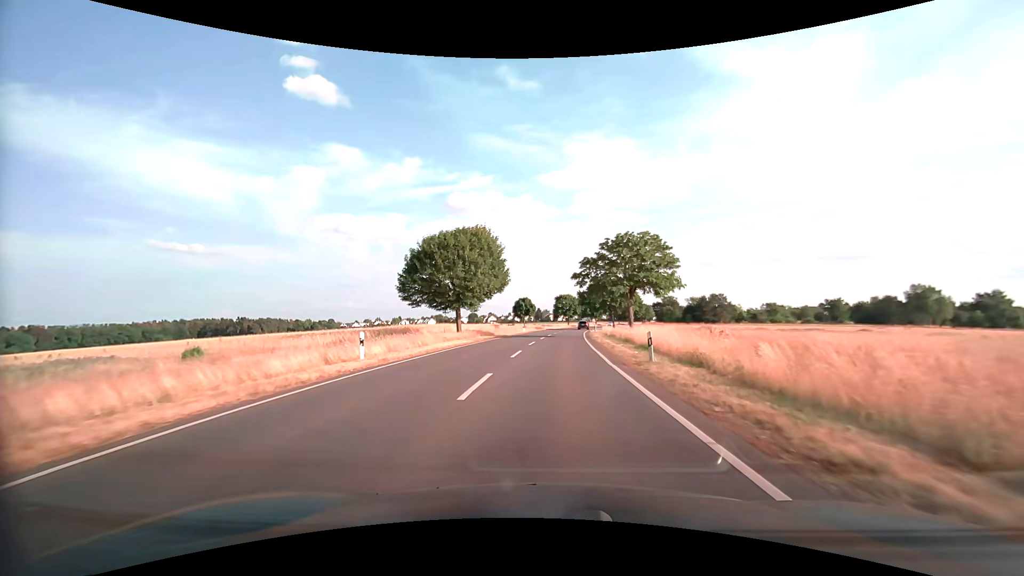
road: secondary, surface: asphalt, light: Day
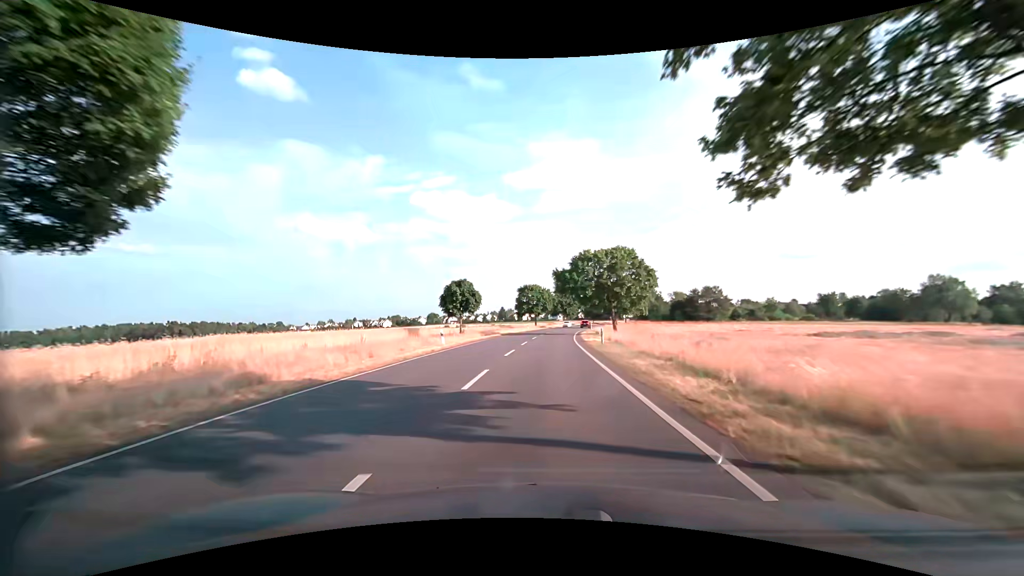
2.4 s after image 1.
(+1.1, +36.8) m; +4°
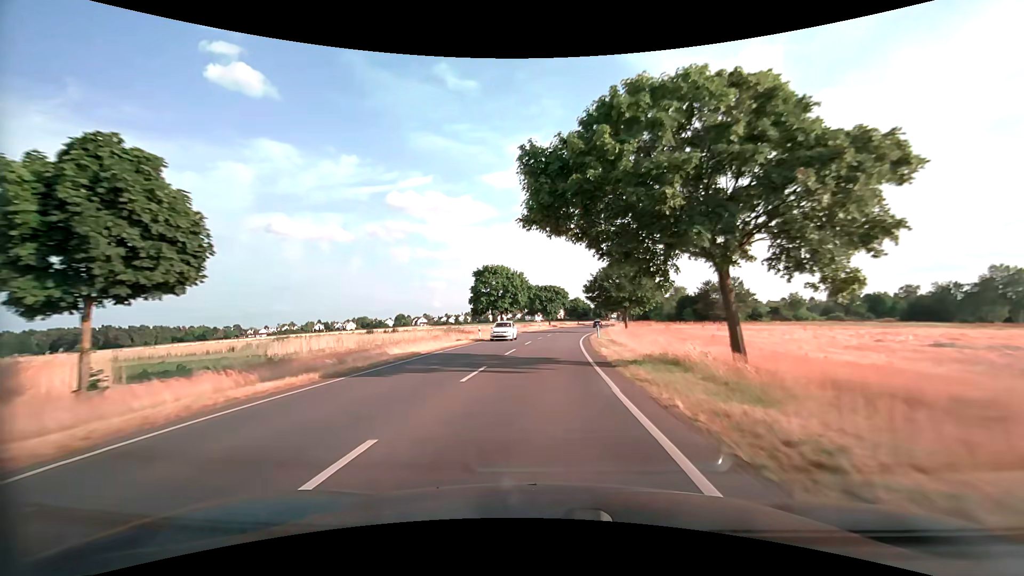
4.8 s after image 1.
(+1.0, +37.3) m; +3°
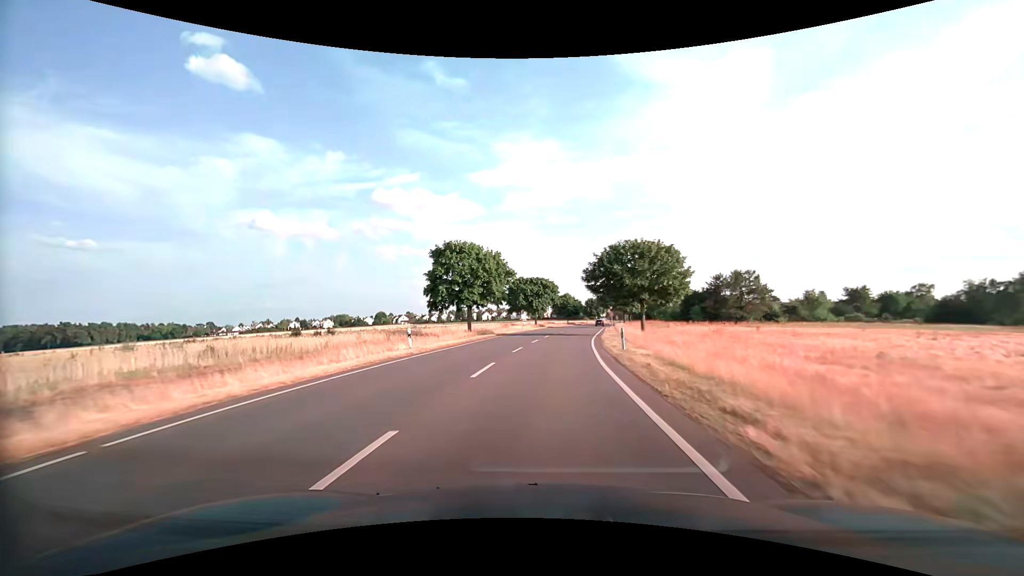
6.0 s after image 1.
(+0.2, +18.8) m; +2°
(0, +10) (0, +20) (+1, +30) (+1, +40) (+2, +50) (+3, +60) (+5, +70) (+6, +80) (+7, +90) (+9, +99) m
